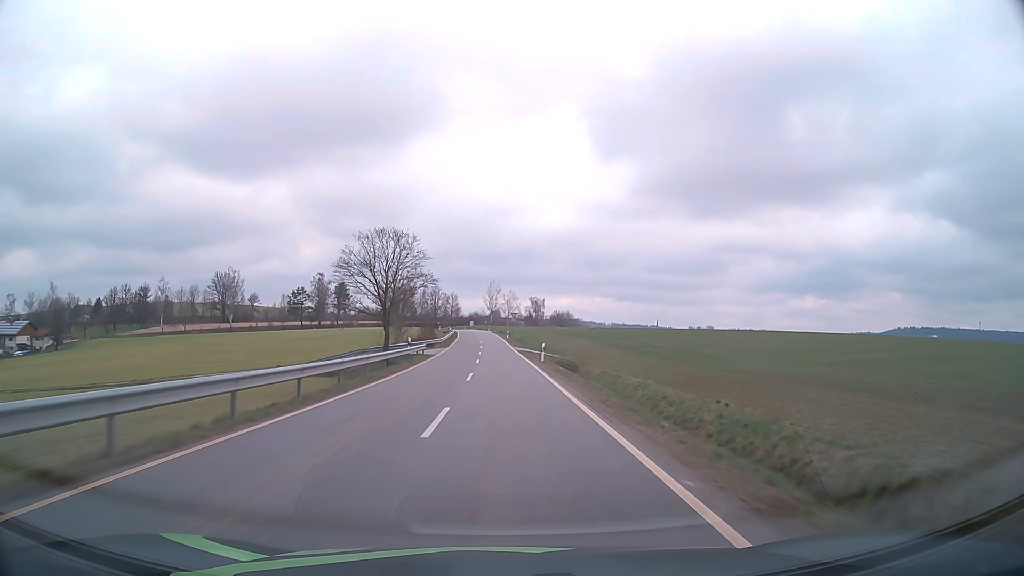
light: Day
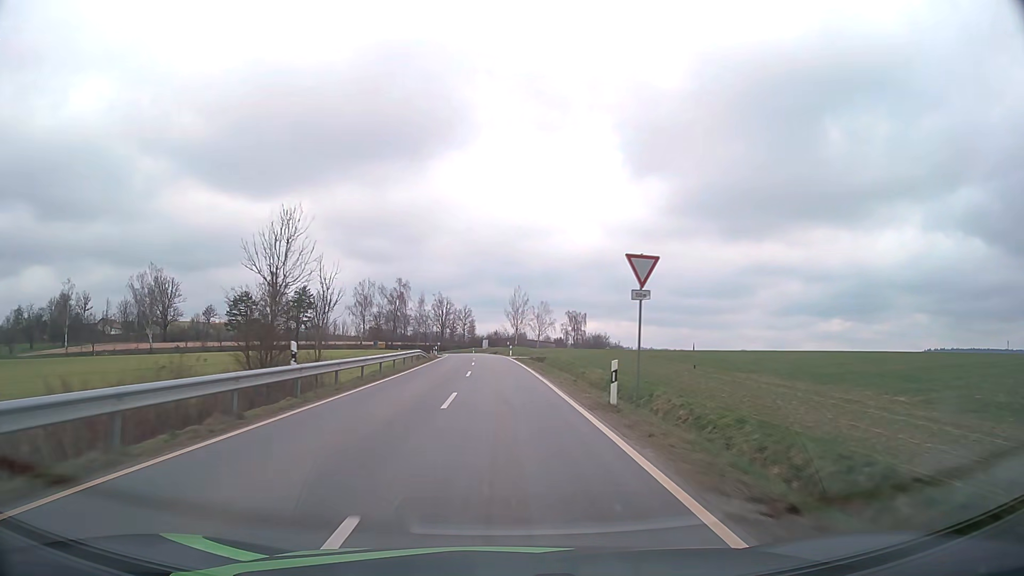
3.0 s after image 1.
(-1.5, +69.1) m; -2°
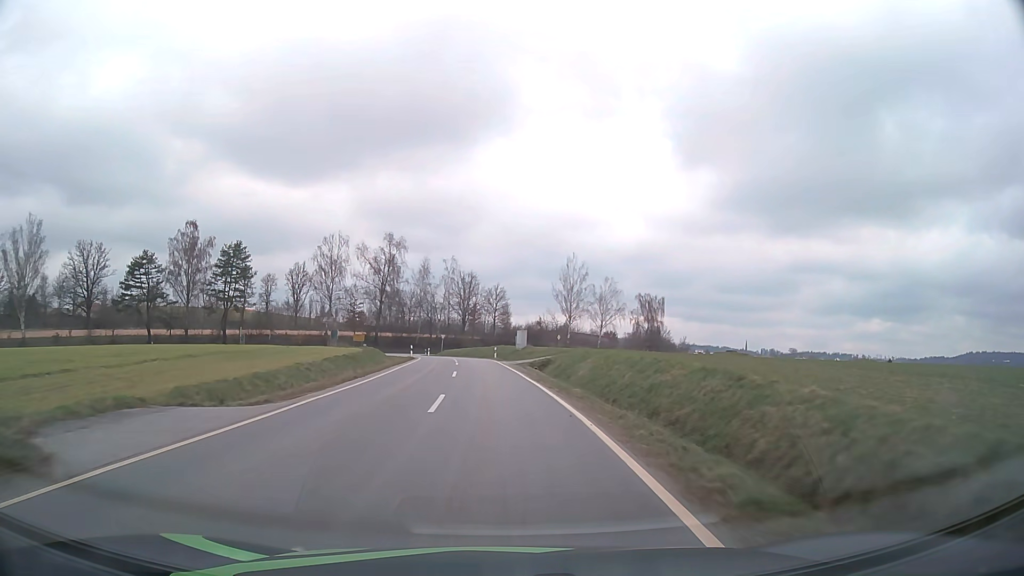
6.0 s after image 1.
(-1.4, +61.4) m; -3°
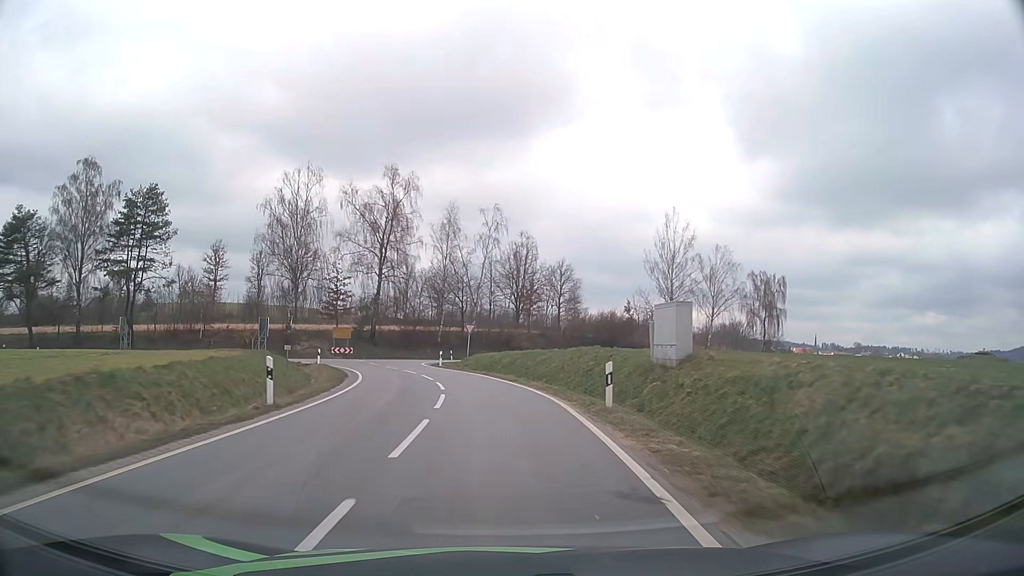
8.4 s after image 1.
(-1.6, +41.1) m; -5°
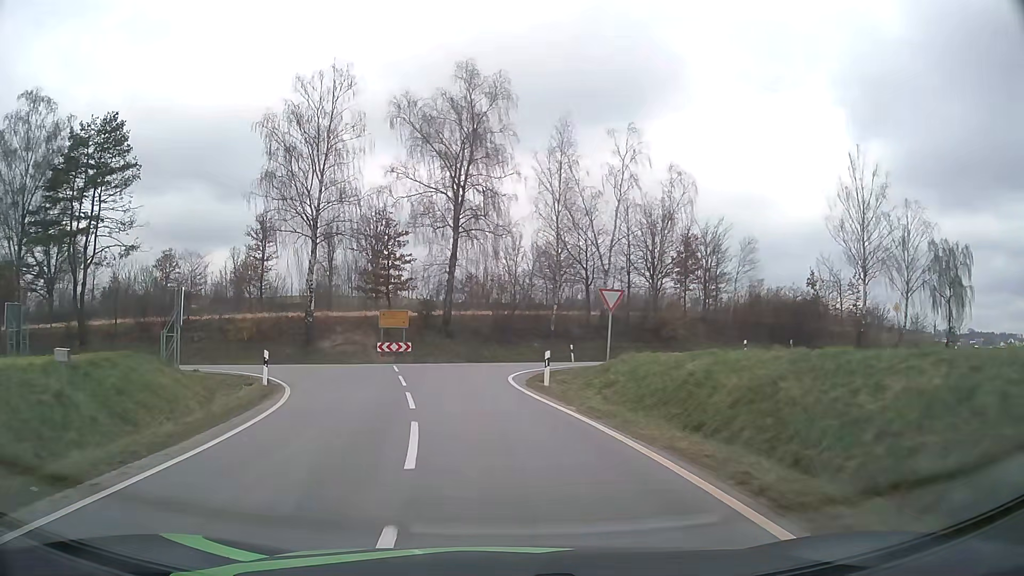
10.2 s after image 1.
(-1.6, +24.5) m; -10°
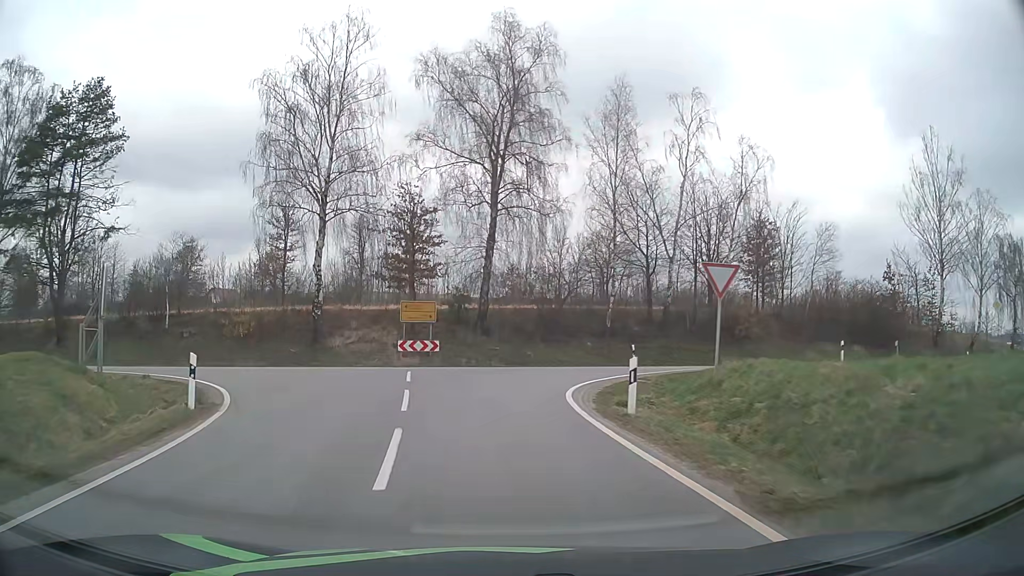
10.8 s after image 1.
(-0.2, +6.9) m; -4°
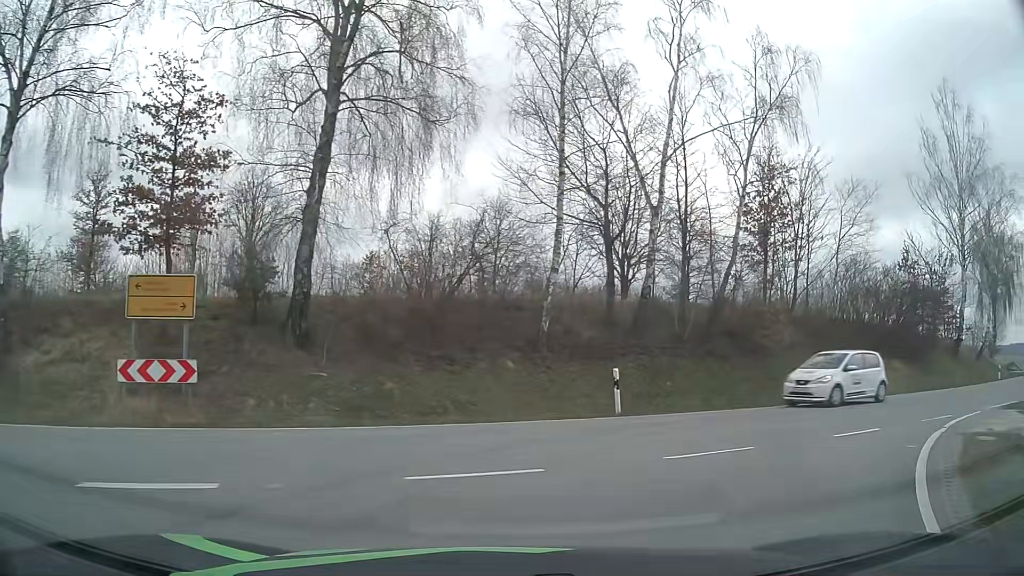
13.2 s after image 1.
(+0.2, +17.3) m; +11°
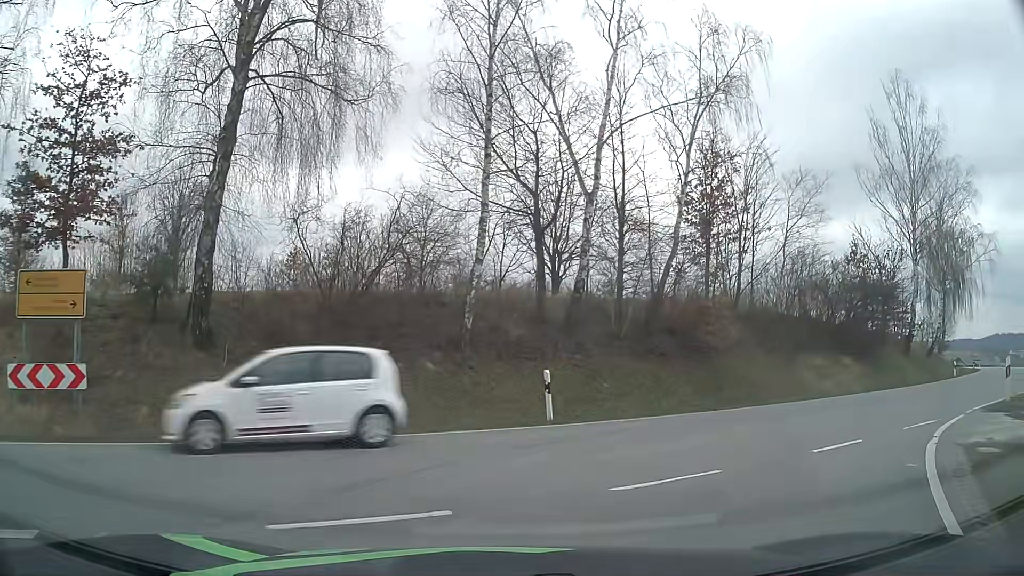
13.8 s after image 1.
(+0.1, +1.5) m; +6°
(+3, +9) (+10, +16) (+18, +22) (+26, +28) (+34, +35) (+41, +42) (+48, +49) (+55, +56) (+61, +64) (+66, +72) m
